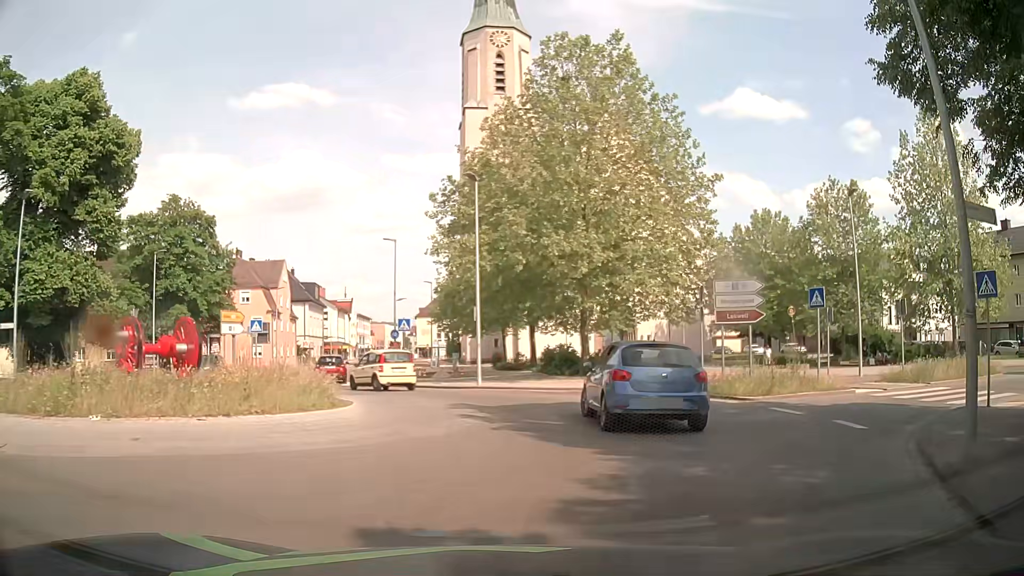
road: secondary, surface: asphalt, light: Day
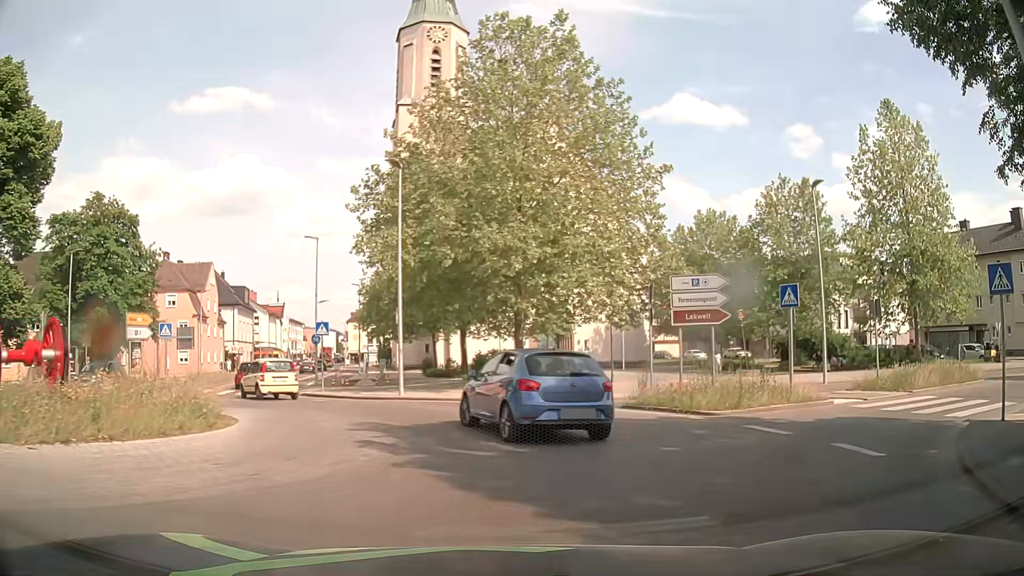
(+0.1, +2.8) m; +7°
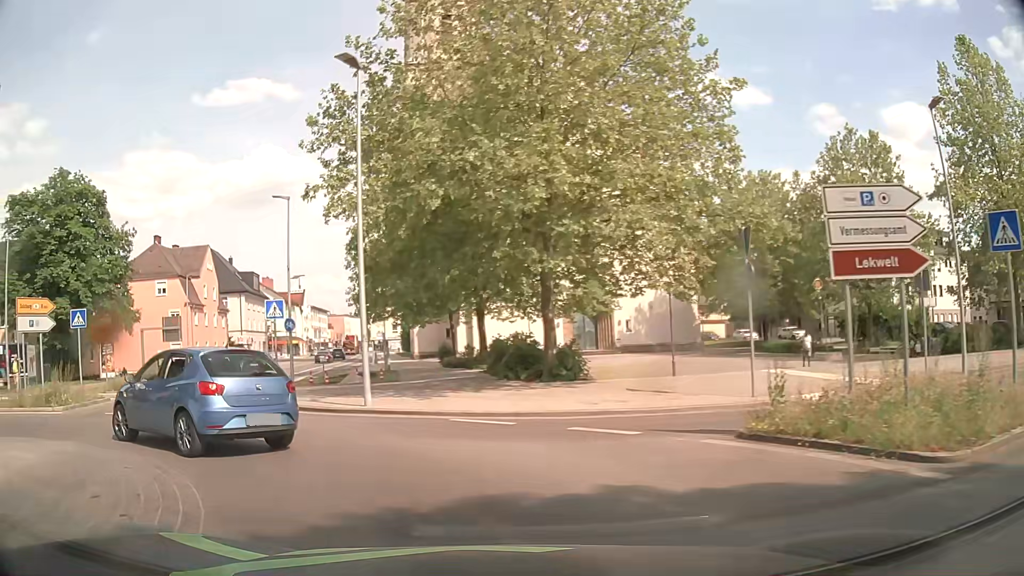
(+0.3, +8.4) m; -3°
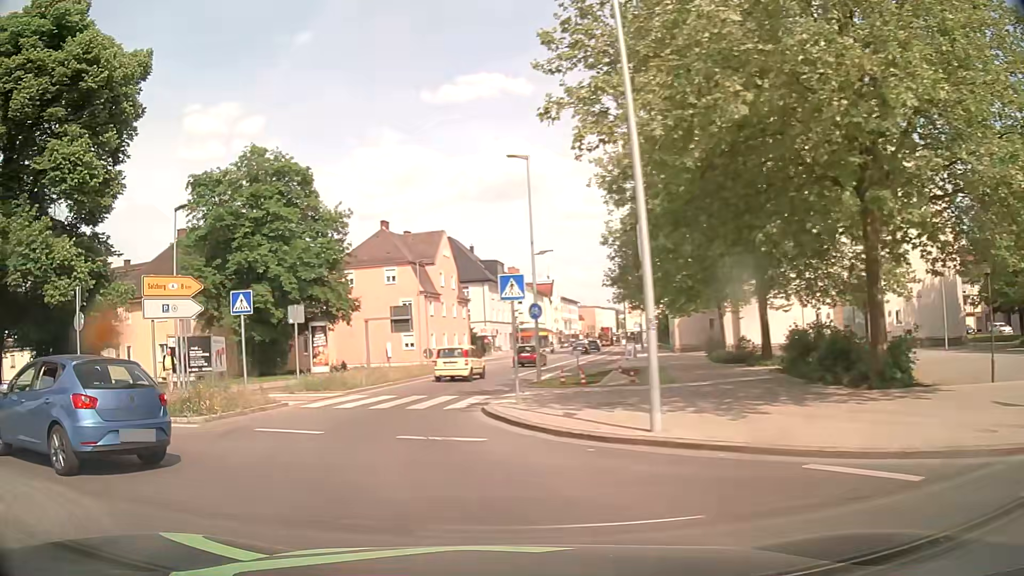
(-1.0, +5.6) m; -22°
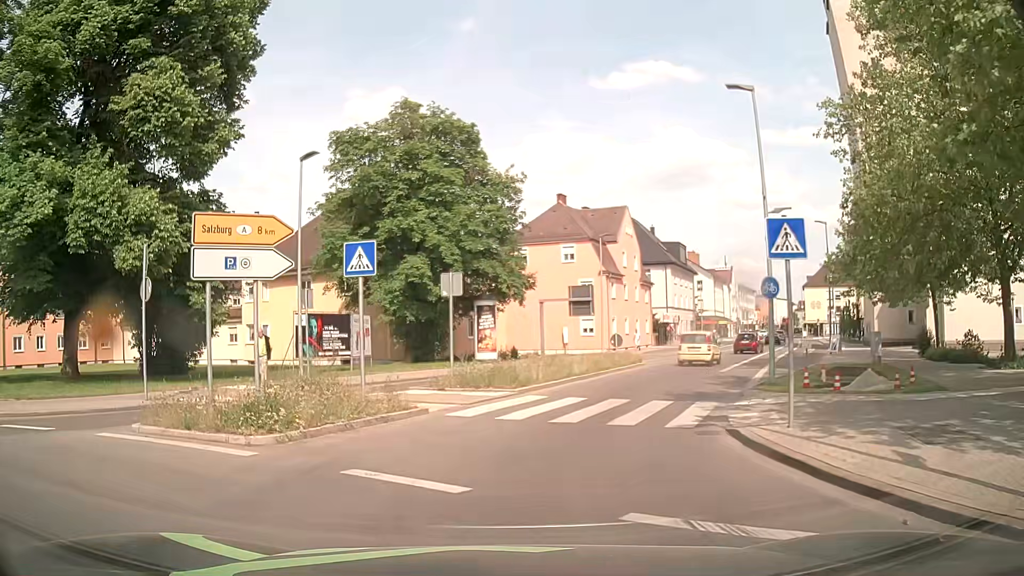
(-1.0, +6.0) m; -15°
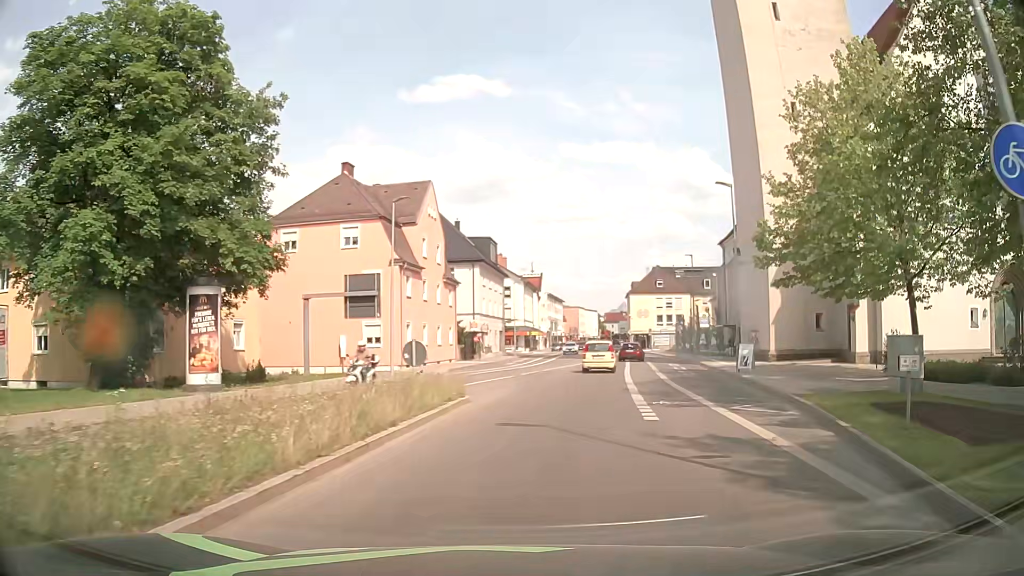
(+1.7, +14.7) m; +18°
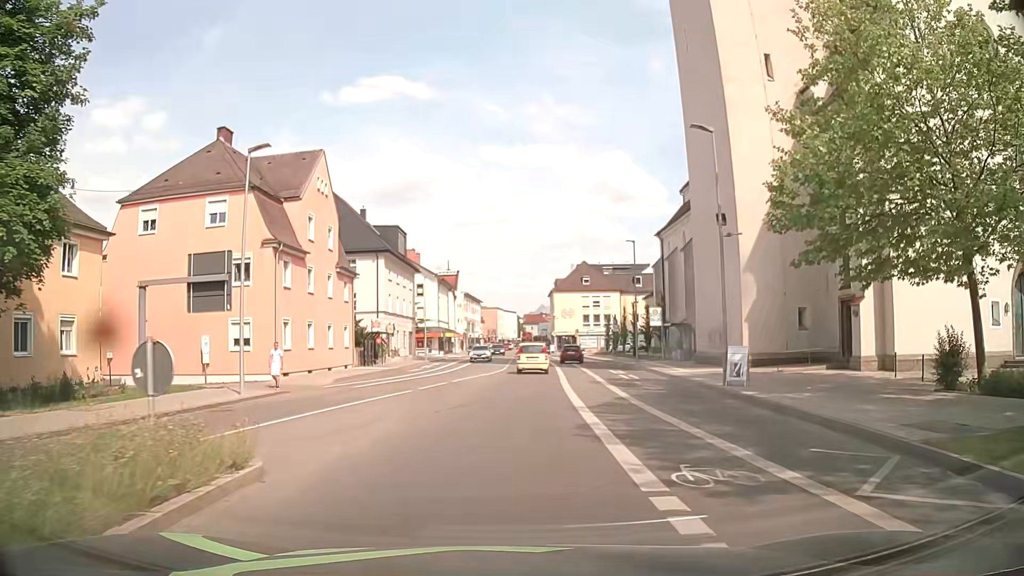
(+0.6, +8.8) m; +6°
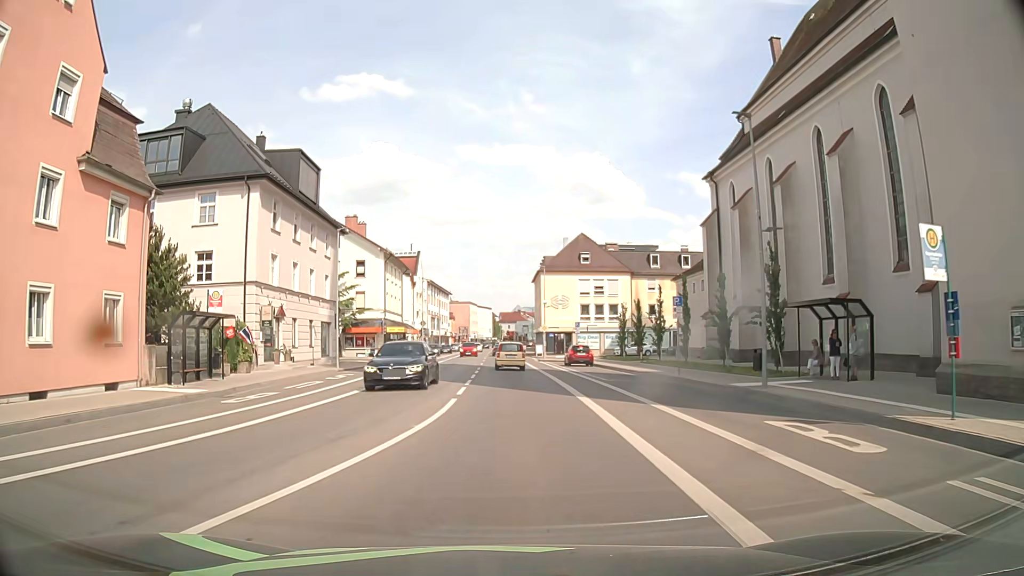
(+0.8, +26.6) m; +3°
(0, +10) (0, +20) (0, +30) (0, +40) (-1, +50) (-1, +60) (-1, +70) (-2, +80) (-2, +90) (-2, +100) m
